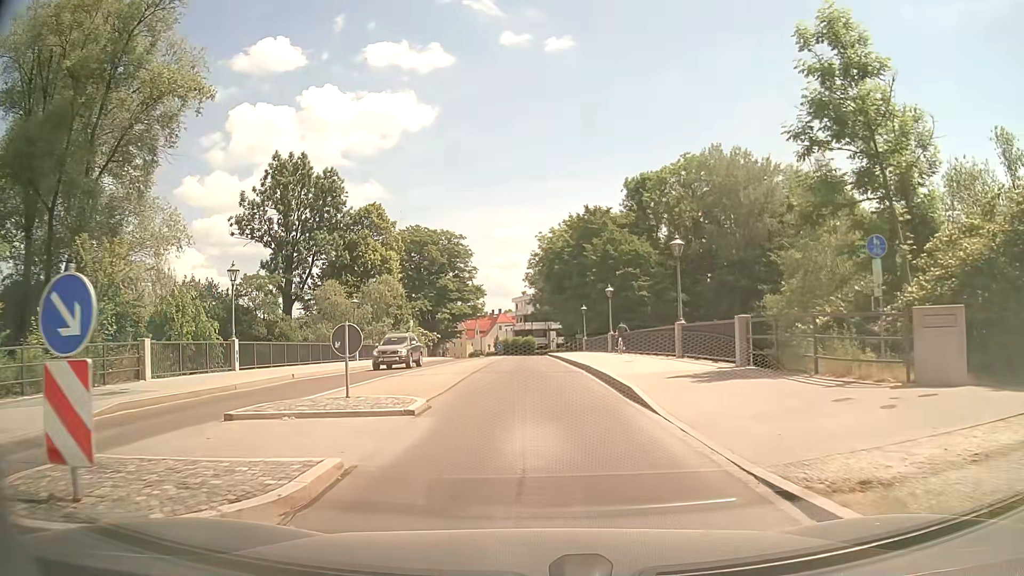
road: tertiary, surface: asphalt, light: Day
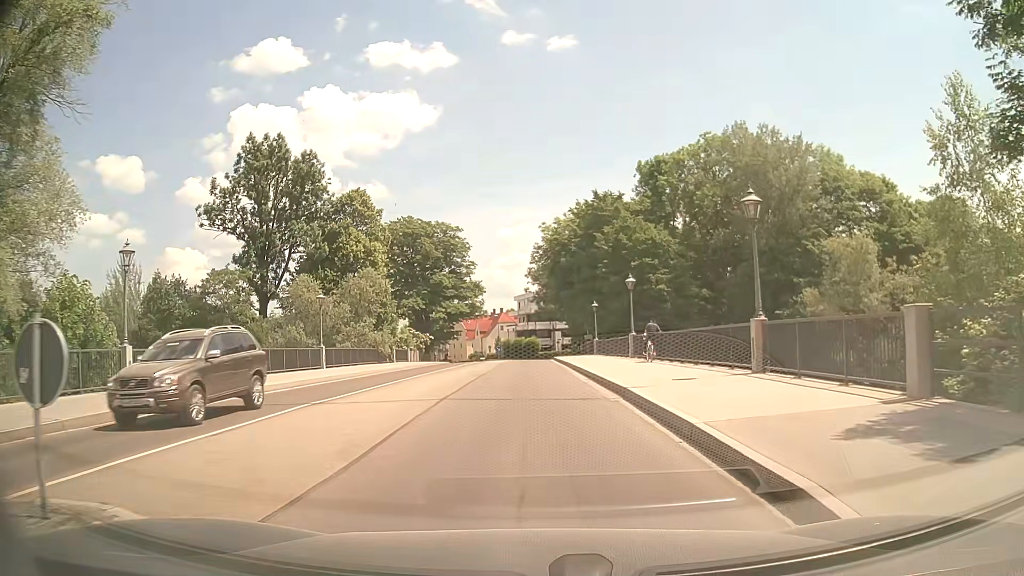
(0.0, +8.6) m; 0°
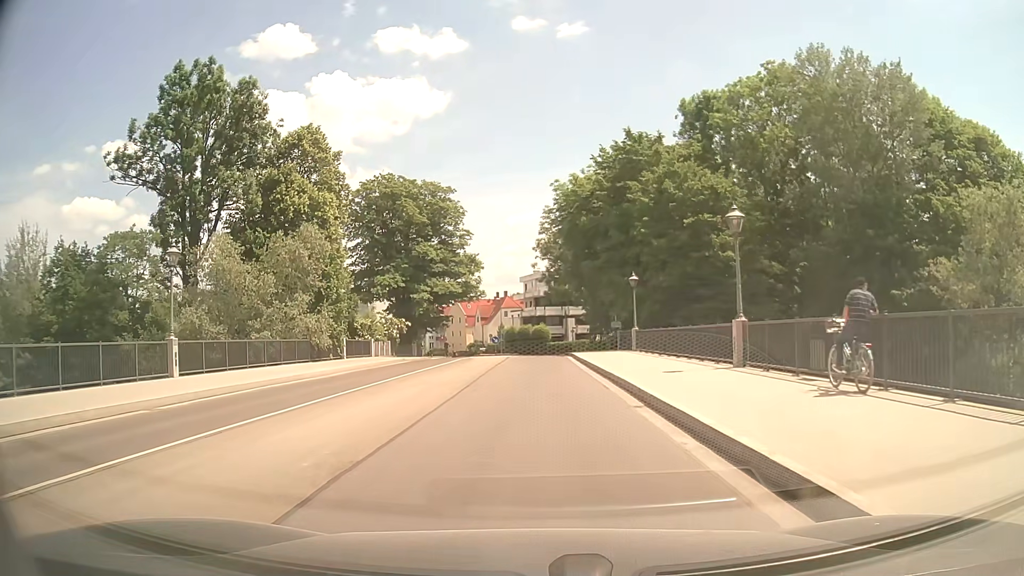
(-0.3, +18.5) m; -1°
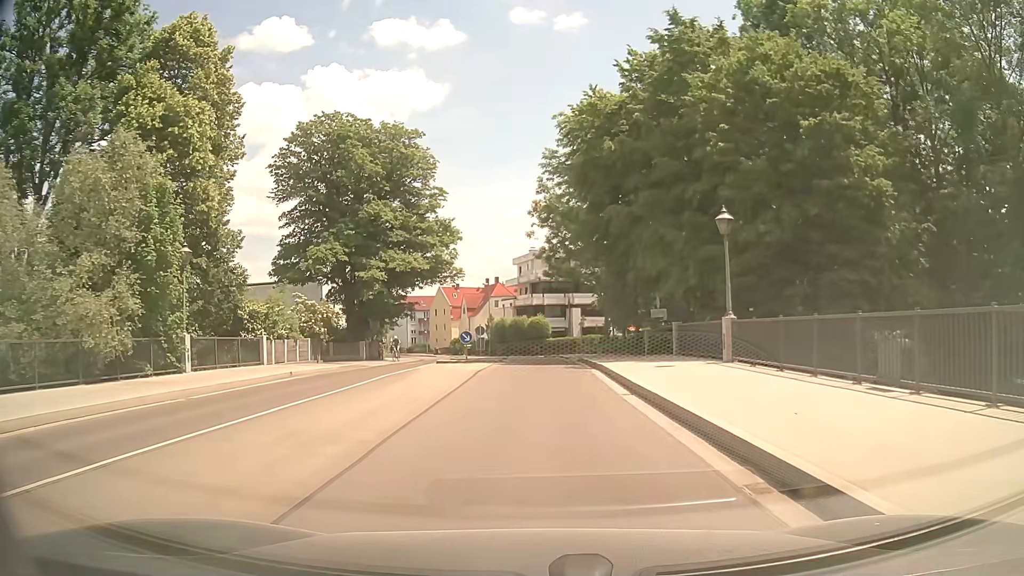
(-0.1, +19.9) m; 0°
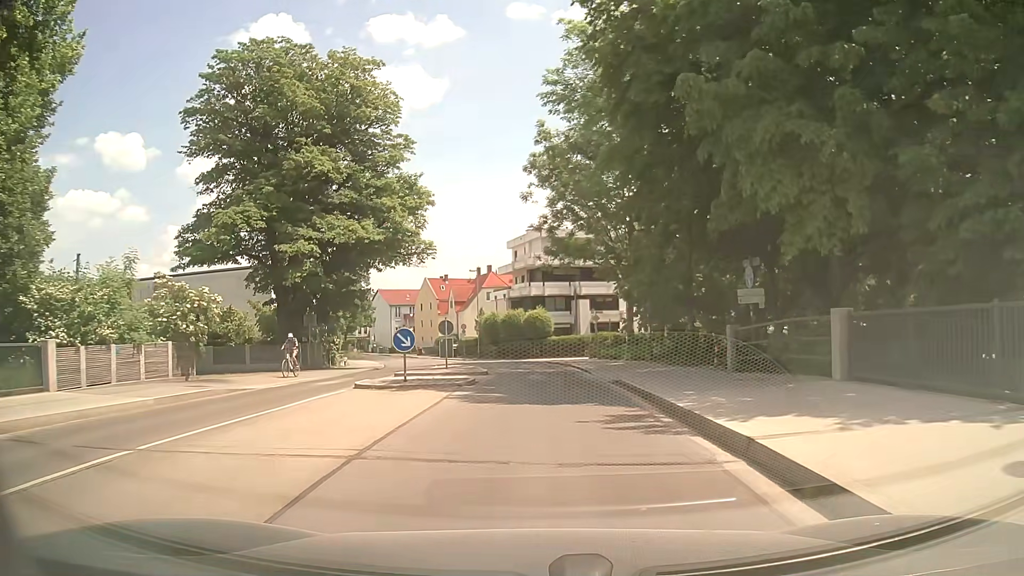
(-0.1, +15.1) m; 0°
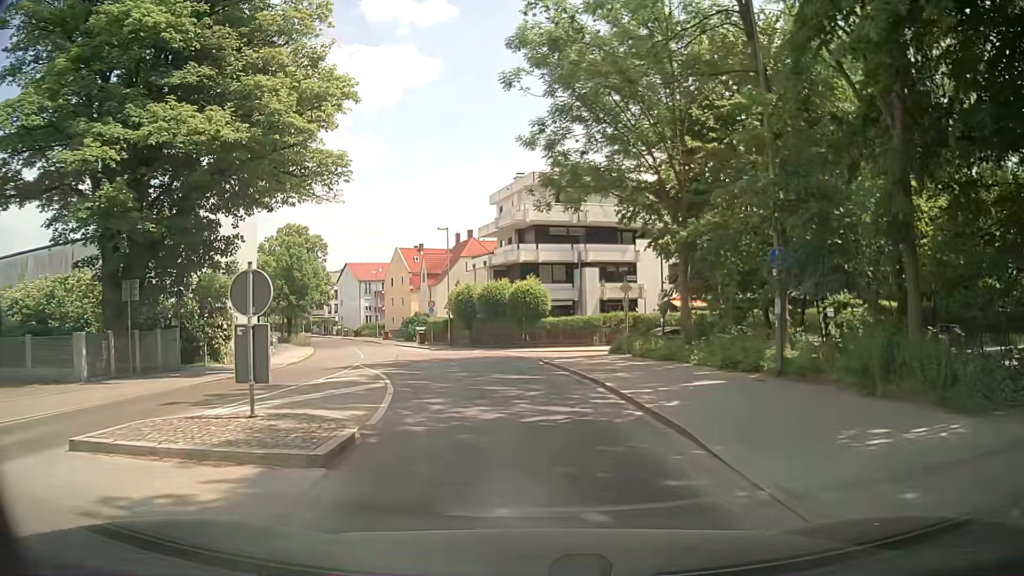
(+0.1, +17.1) m; +1°
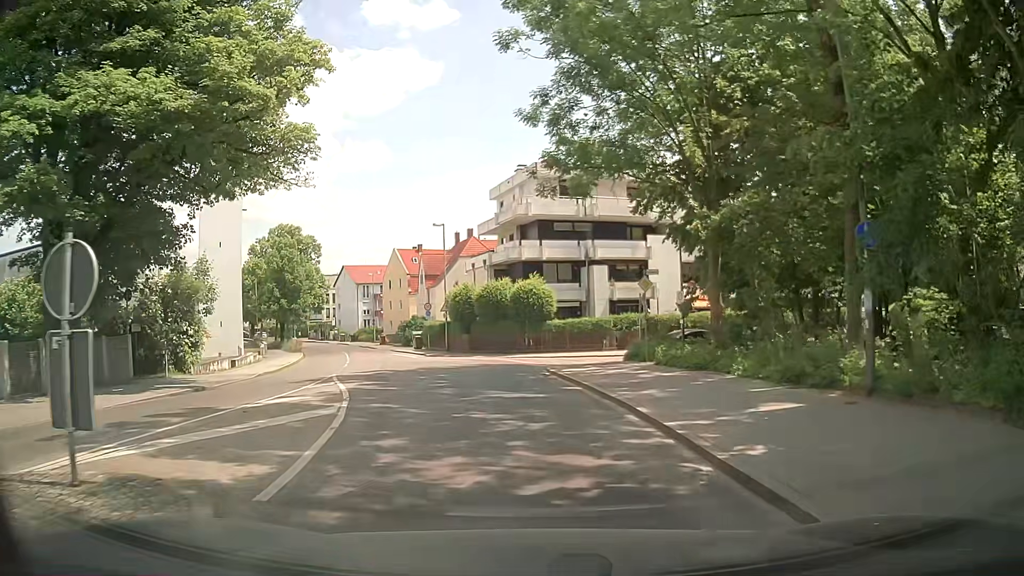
(0.0, +3.9) m; 0°
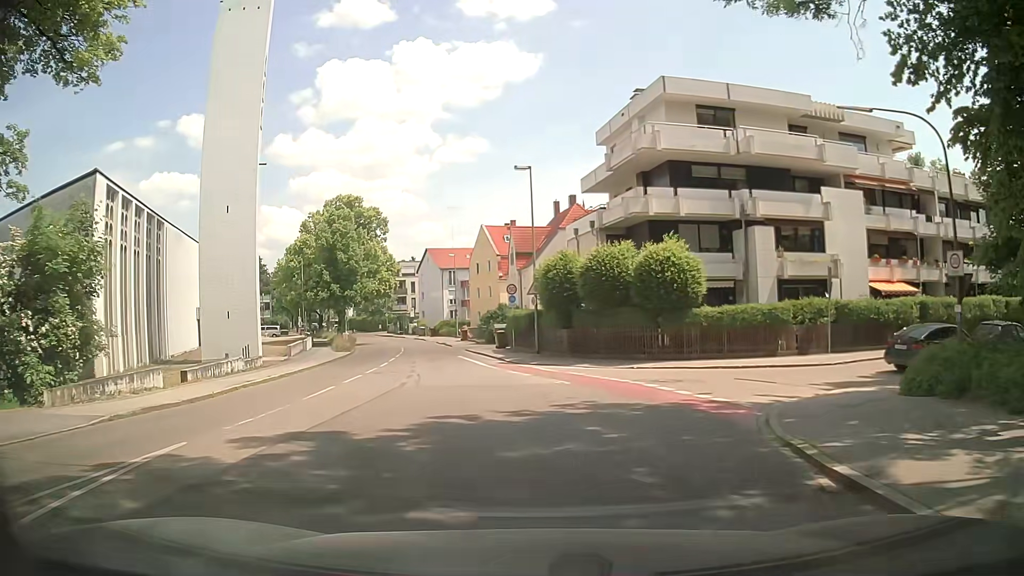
(-1.0, +15.3) m; -10°
(0, +10) (-2, +20) (-3, +30) (-5, +40) (-6, +50) (-9, +59) (-11, +69) (-14, +78) (-18, +88) (-22, +97) m
